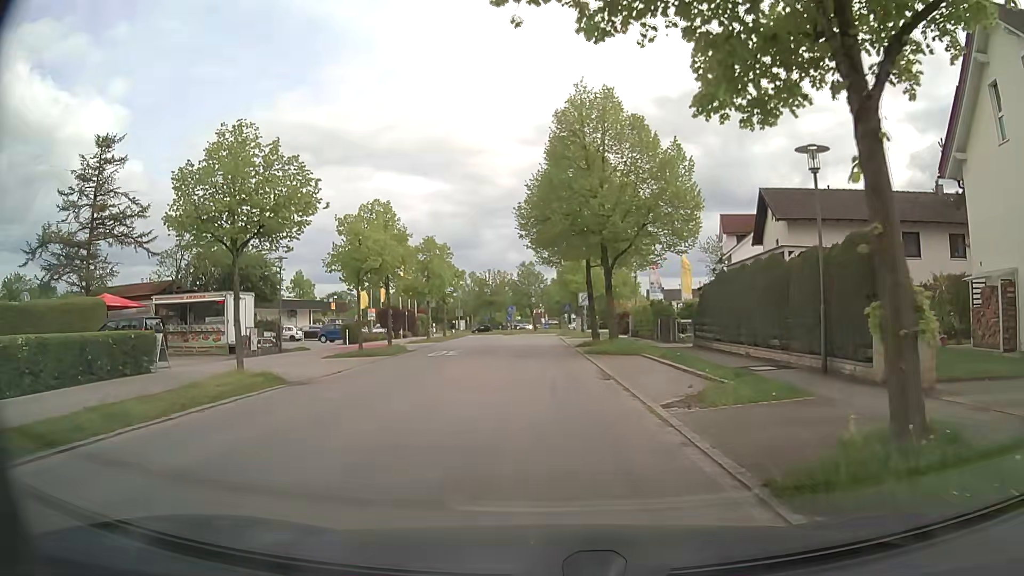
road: residential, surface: asphalt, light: Day
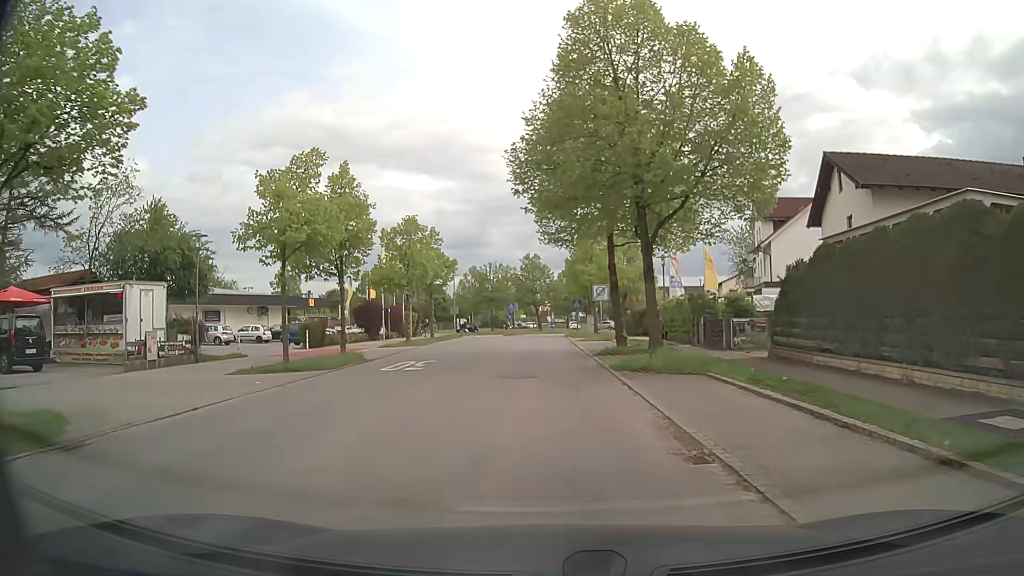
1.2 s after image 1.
(-0.1, +8.8) m; -1°
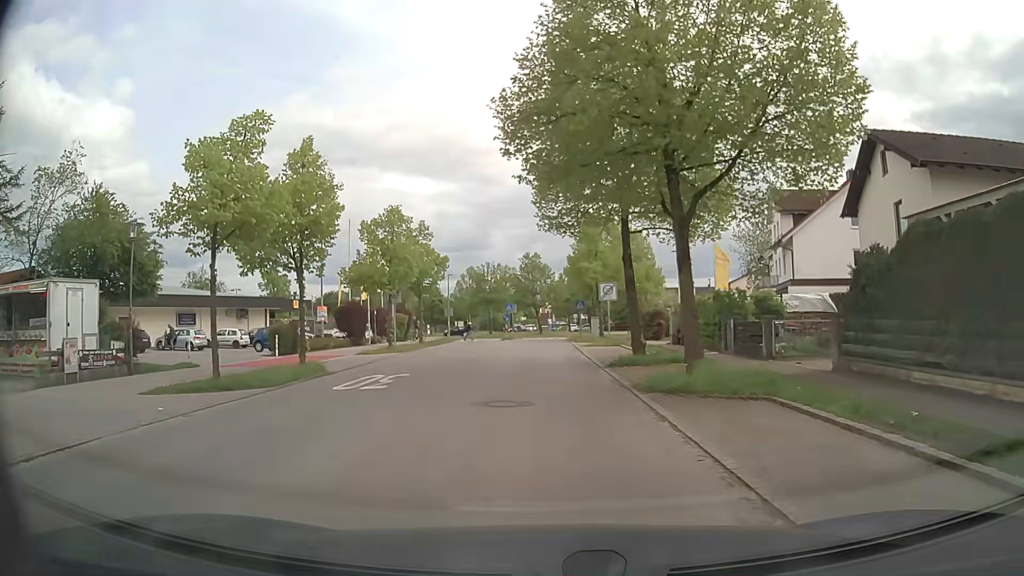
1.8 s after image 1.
(0.0, +4.4) m; 0°
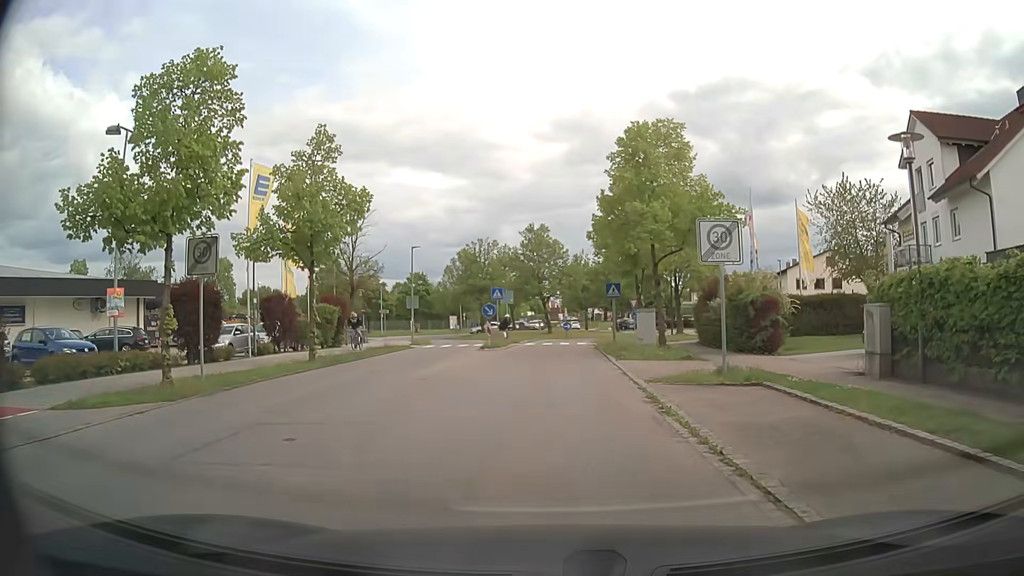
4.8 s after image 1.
(-0.2, +21.1) m; -1°
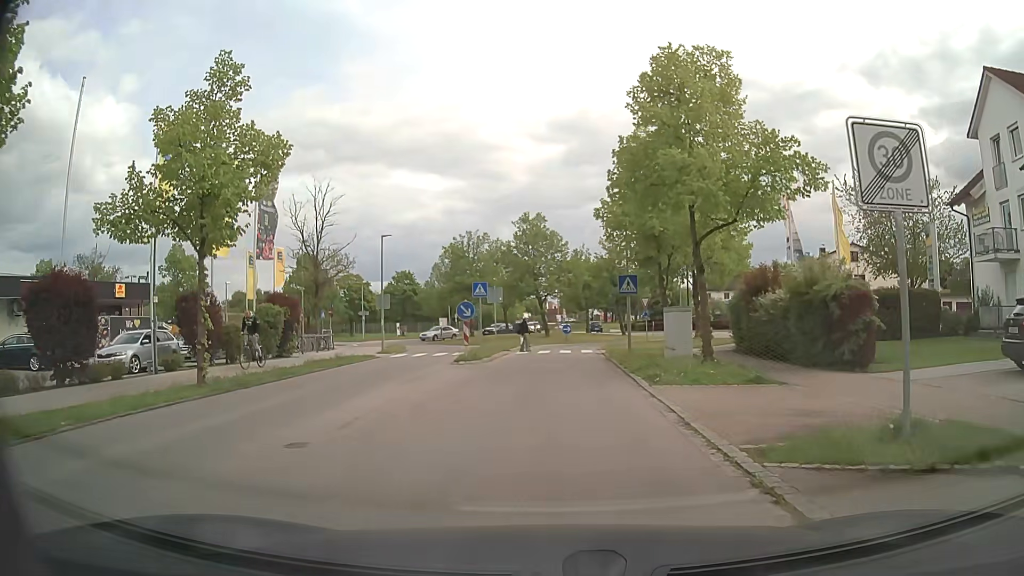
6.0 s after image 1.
(+0.1, +7.2) m; 0°
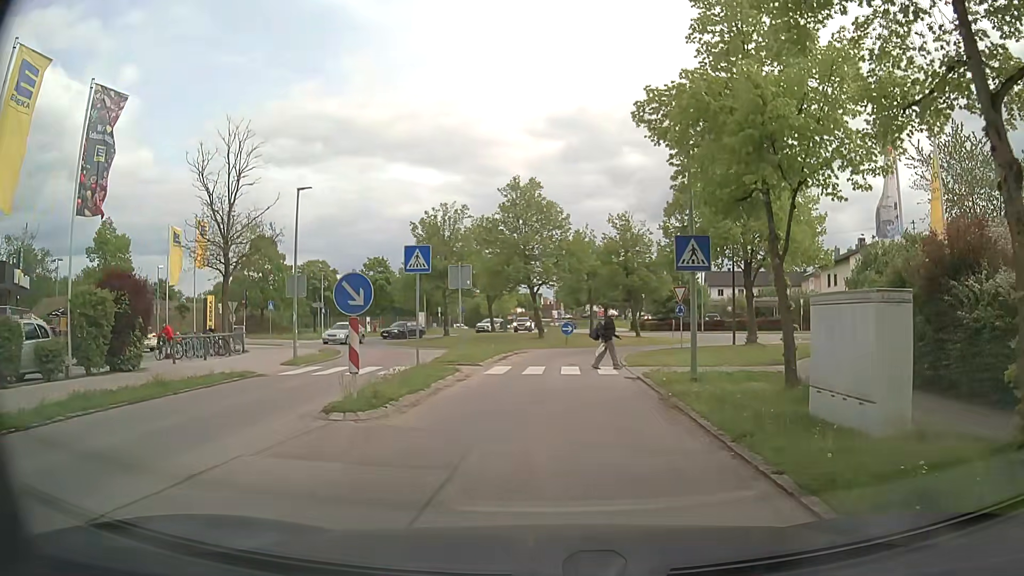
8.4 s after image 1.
(+0.1, +12.2) m; +1°
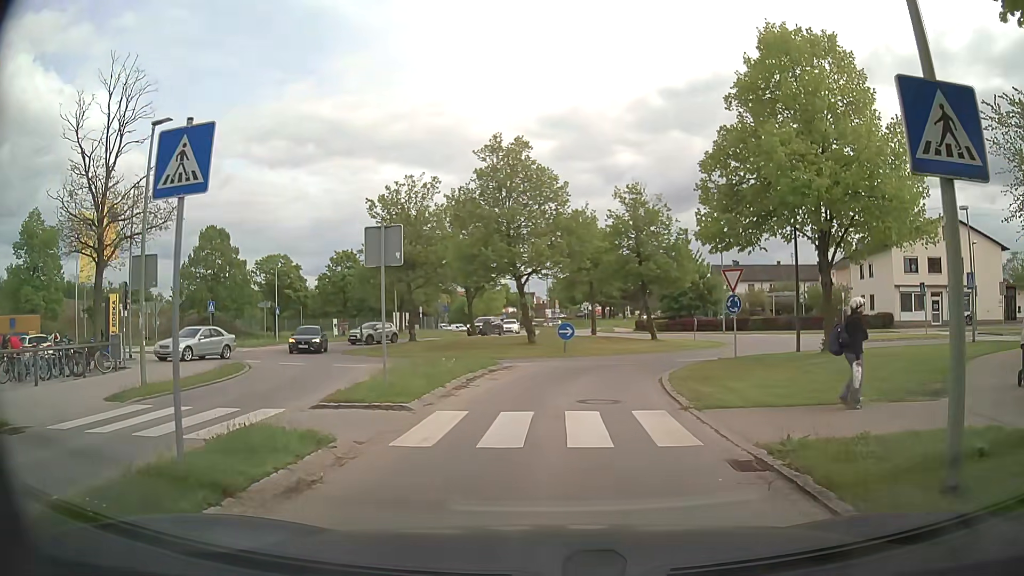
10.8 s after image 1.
(0.0, +9.6) m; 0°
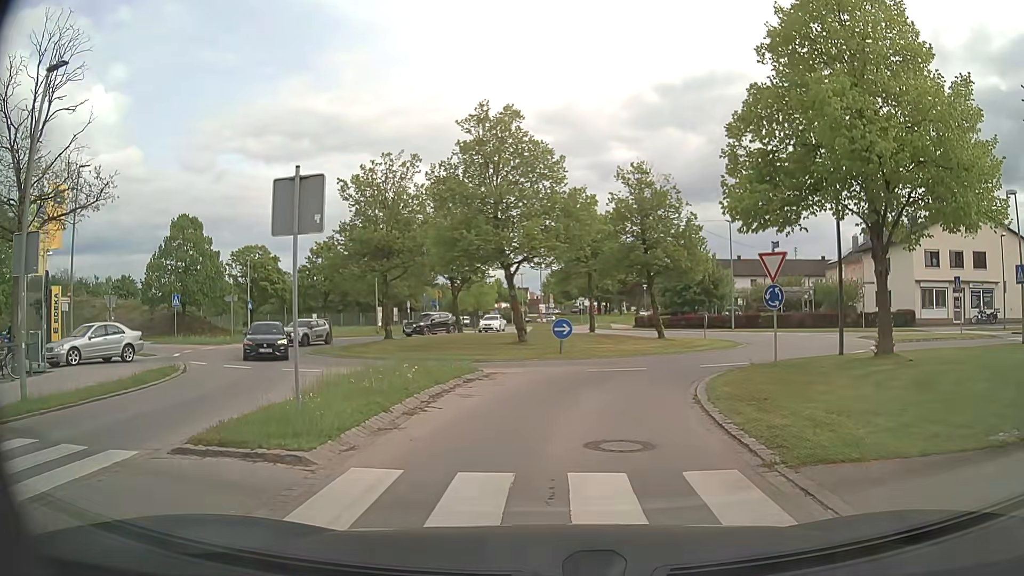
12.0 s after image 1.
(0.0, +4.2) m; +1°
